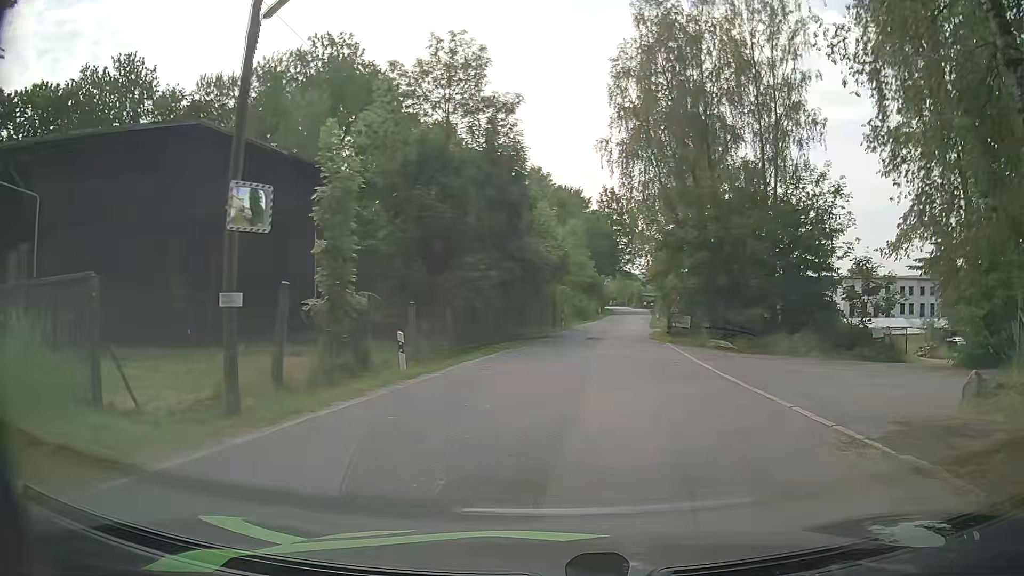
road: unclassified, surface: asphalt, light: Day
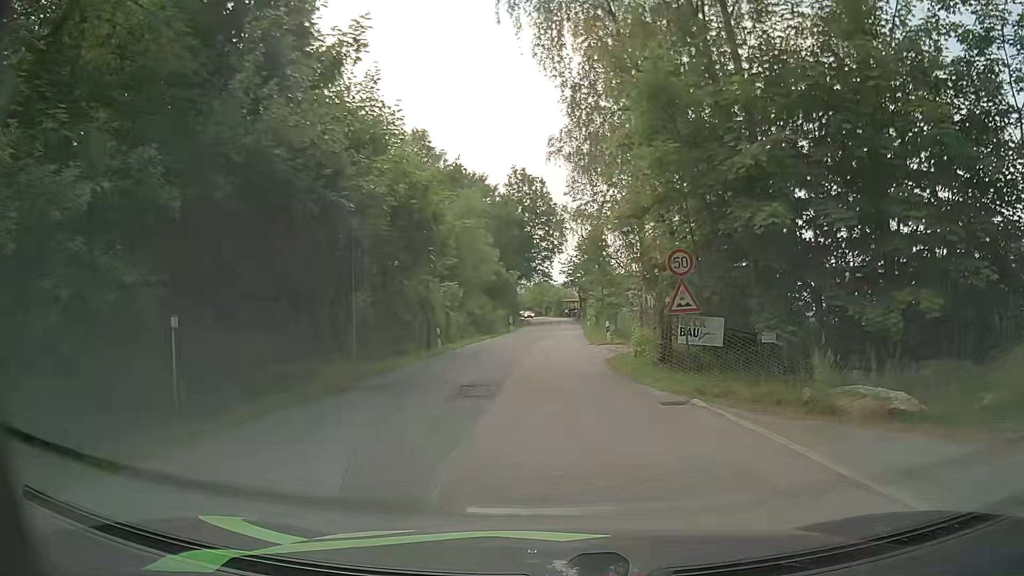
(+2.1, +22.0) m; +8°
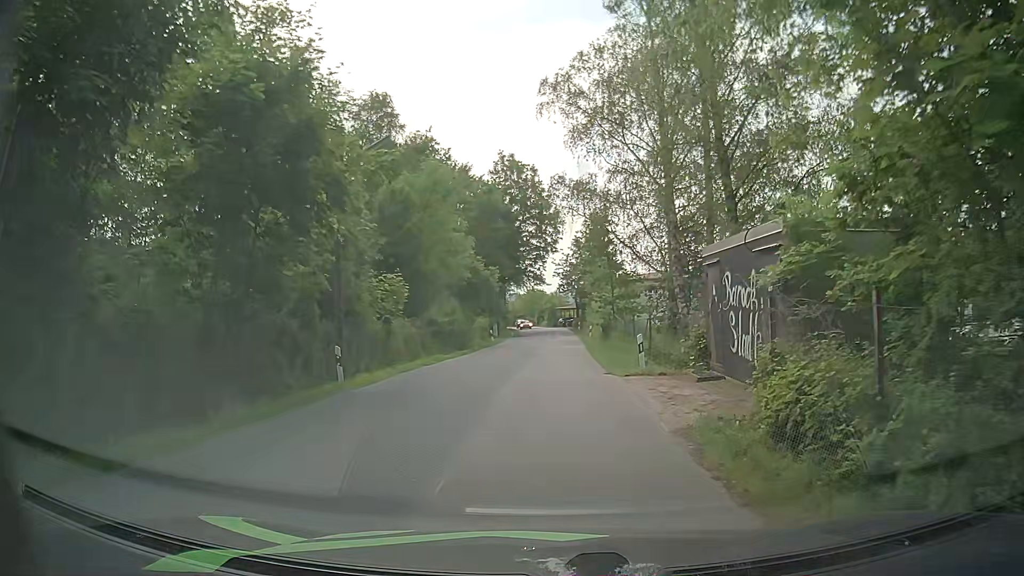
(-0.1, +12.6) m; -1°
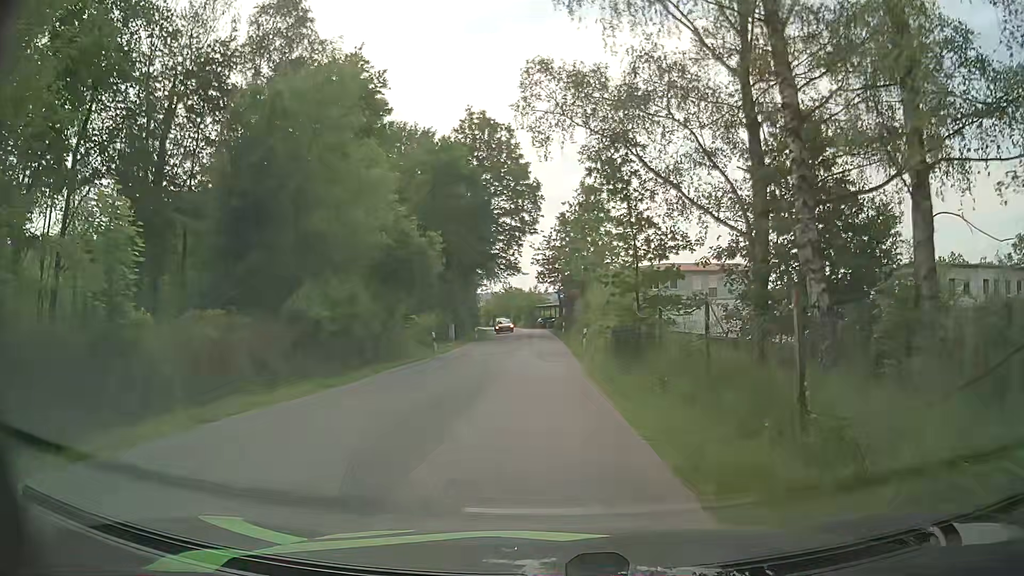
(+0.4, +16.3) m; +3°
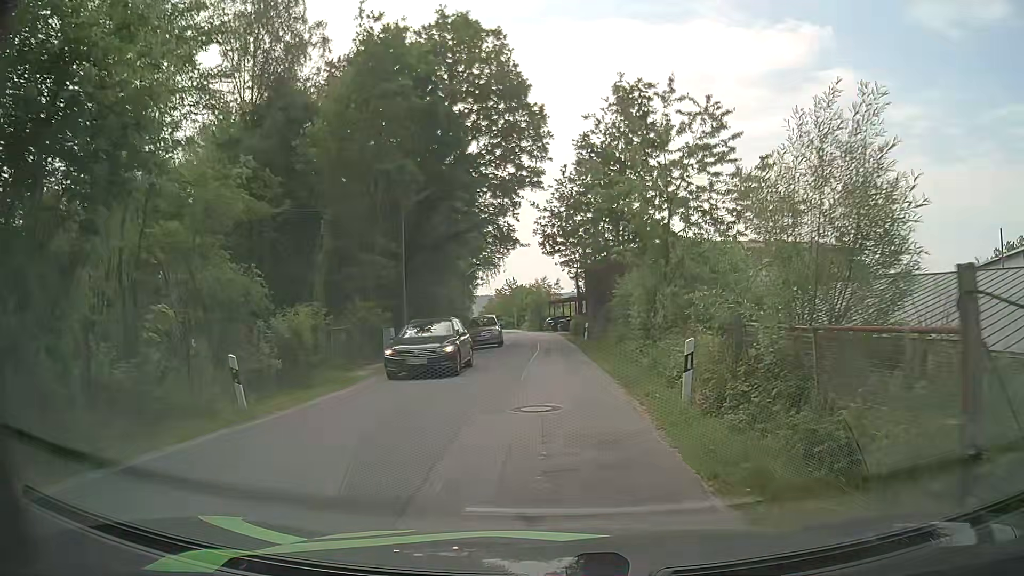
(-0.3, +21.4) m; 0°
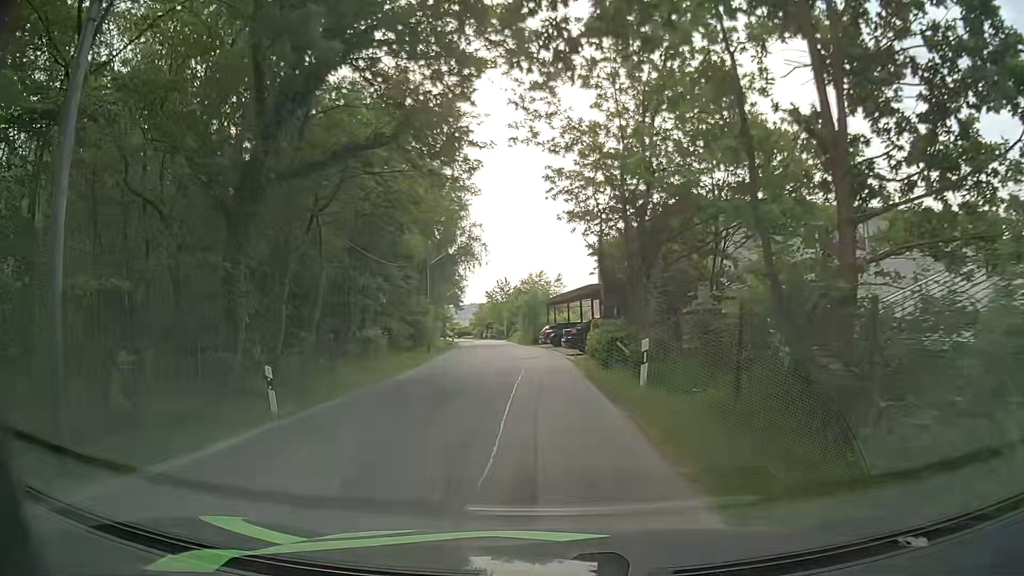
(-0.2, +22.0) m; 0°
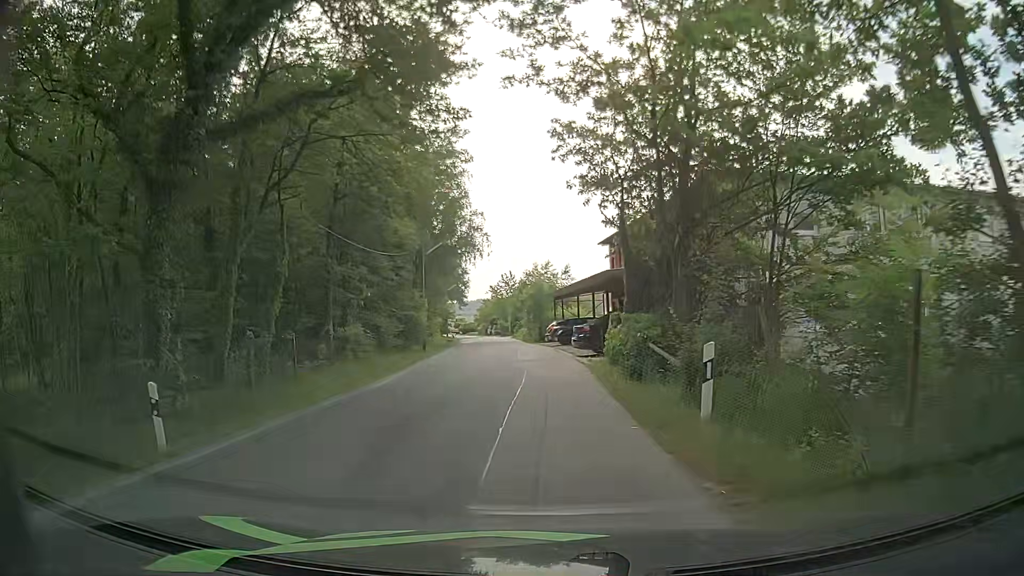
(-0.1, +4.5) m; -2°
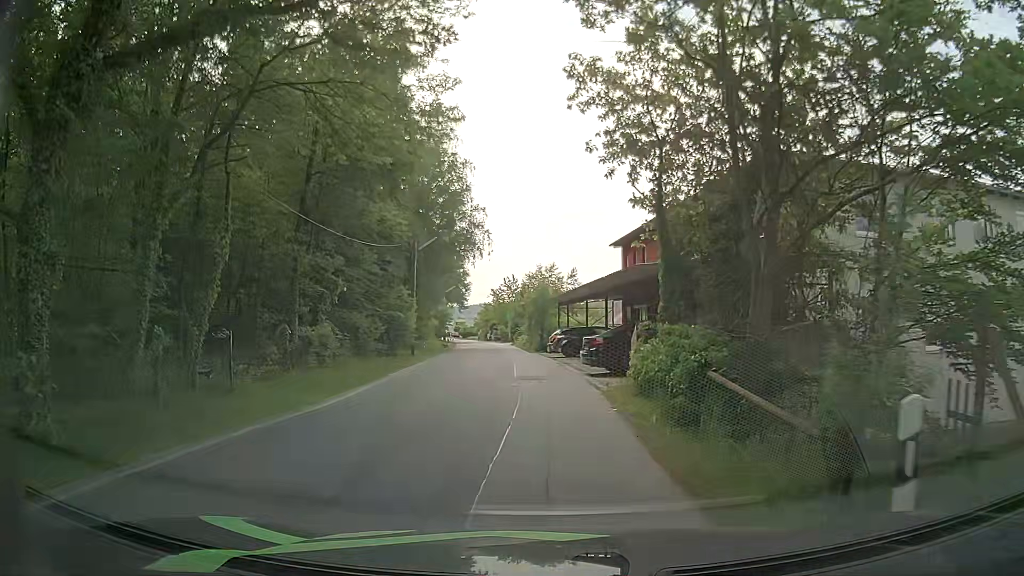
(0.0, +4.6) m; 0°
(0, +10) (0, +20) (-1, +30) (-2, +40) (-3, +50) (-4, +60) (-4, +70) (-5, +80) (-6, +90) (-8, +100) m
